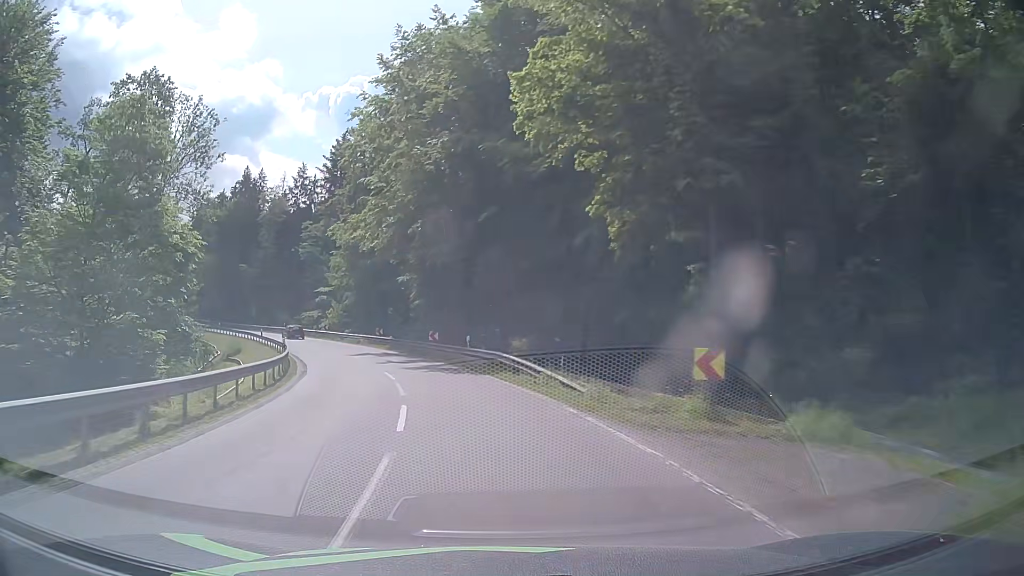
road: secondary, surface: asphalt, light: Day
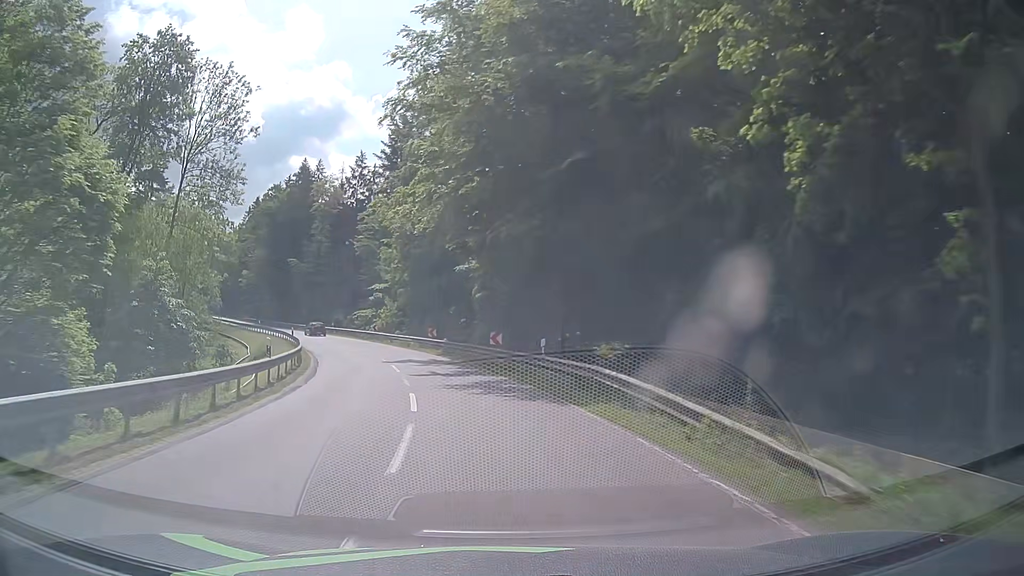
(-0.5, +9.5) m; -6°
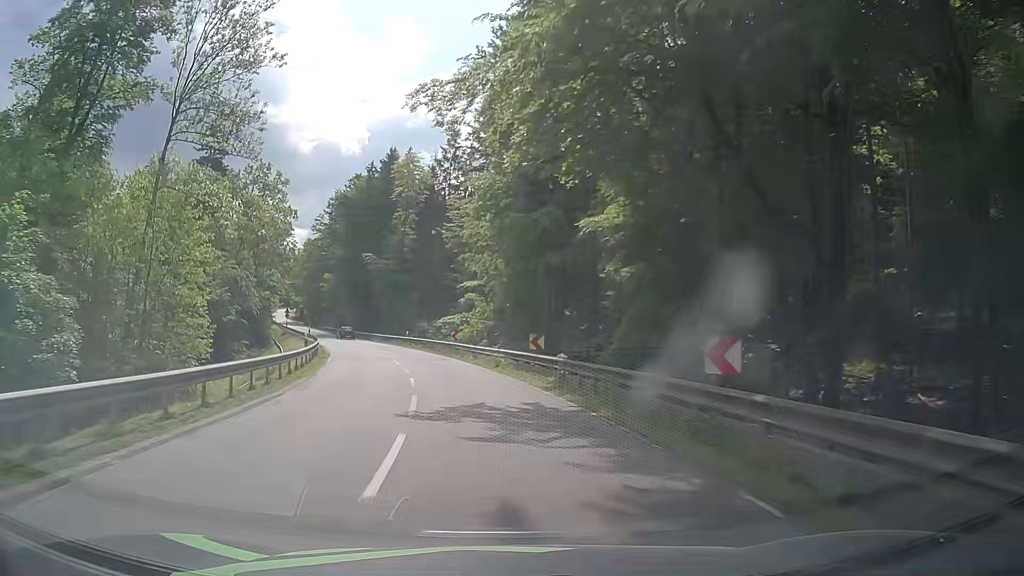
(-1.7, +19.1) m; -10°
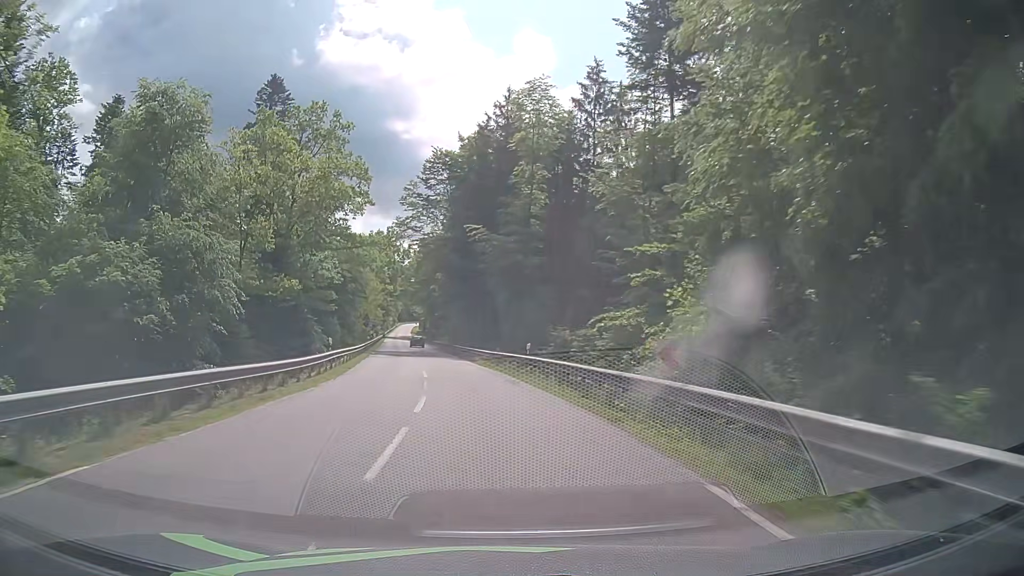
(-3.0, +29.2) m; -11°
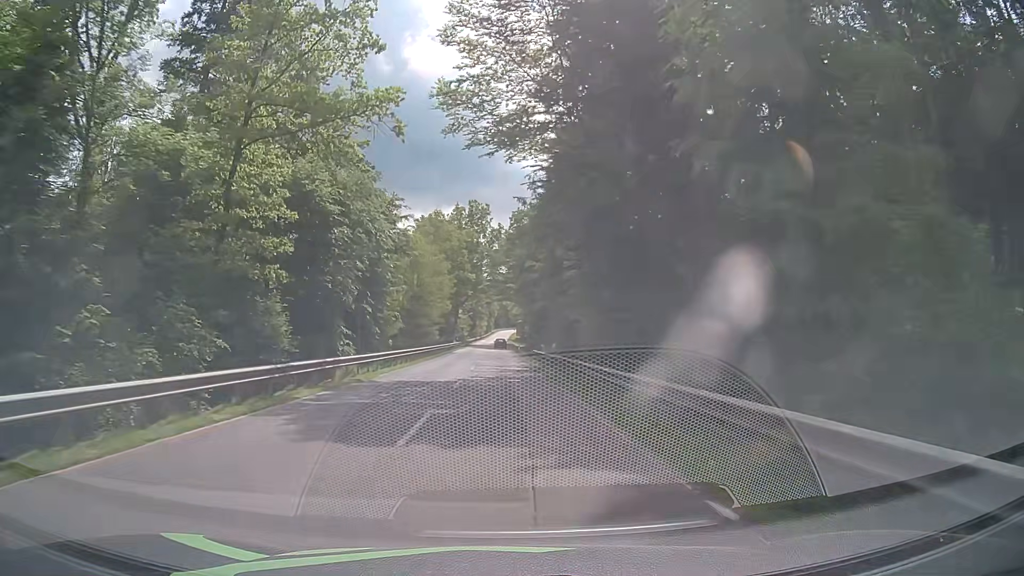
(-4.0, +39.8) m; -10°
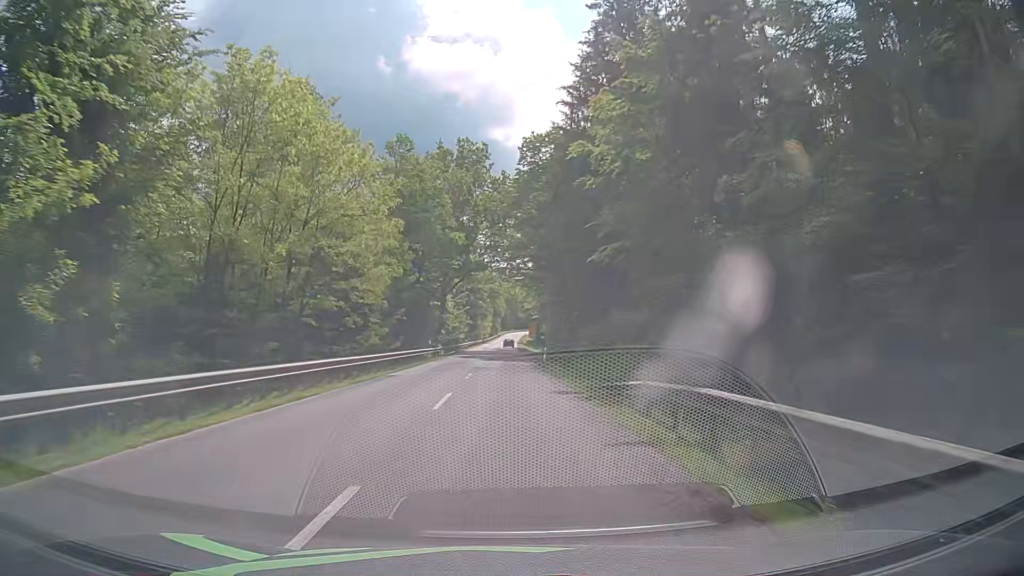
(-0.3, +40.8) m; -1°
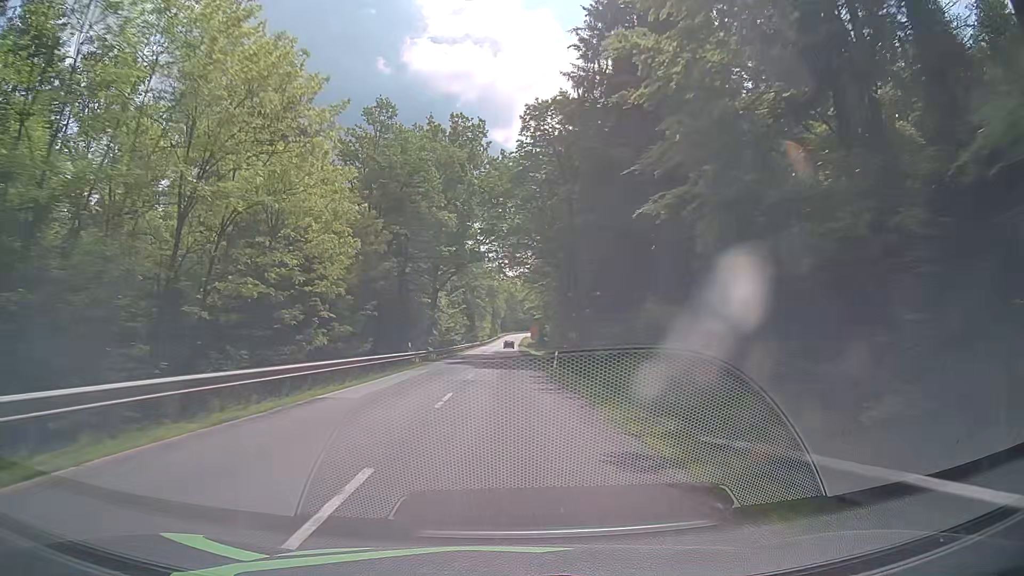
(0.0, +10.3) m; 0°
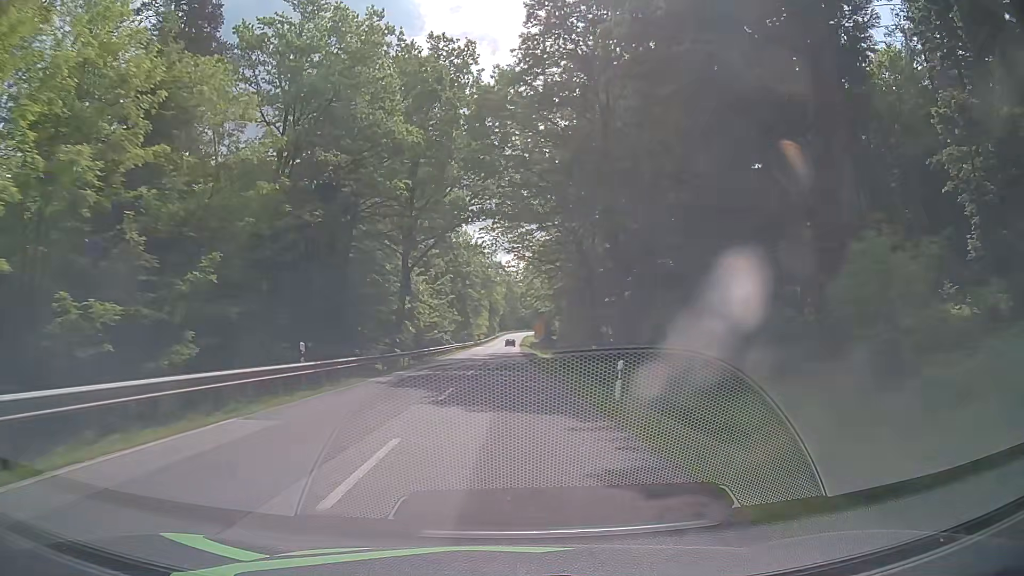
(+0.1, +20.6) m; 0°
(0, +10) (0, +20) (0, +30) (0, +40) (0, +50) (0, +60) (0, +70) (0, +80) (0, +90) (0, +100) m
